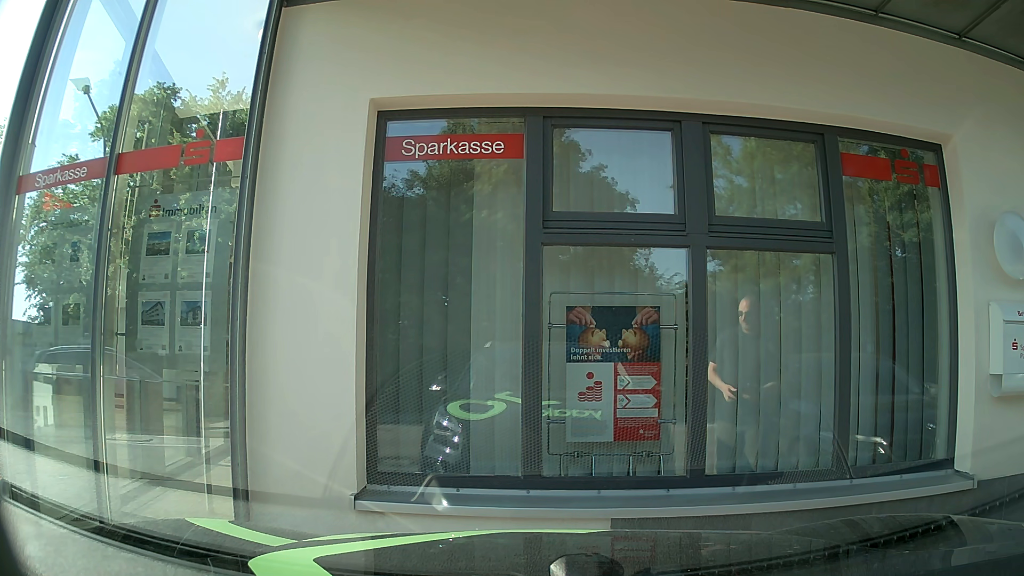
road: unclassified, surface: asphalt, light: Day
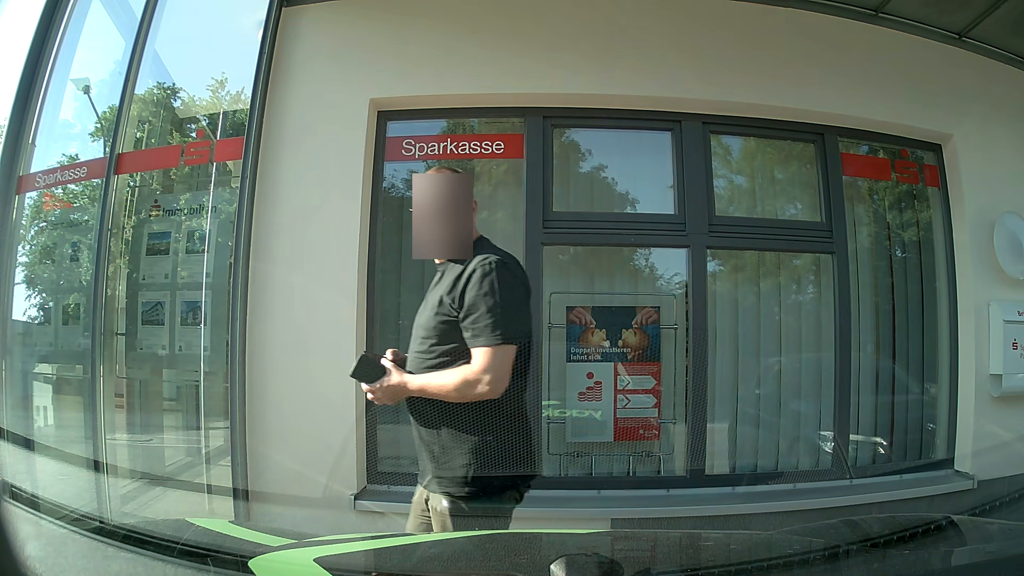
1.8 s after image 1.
(0.0, 0.0) m; 0°
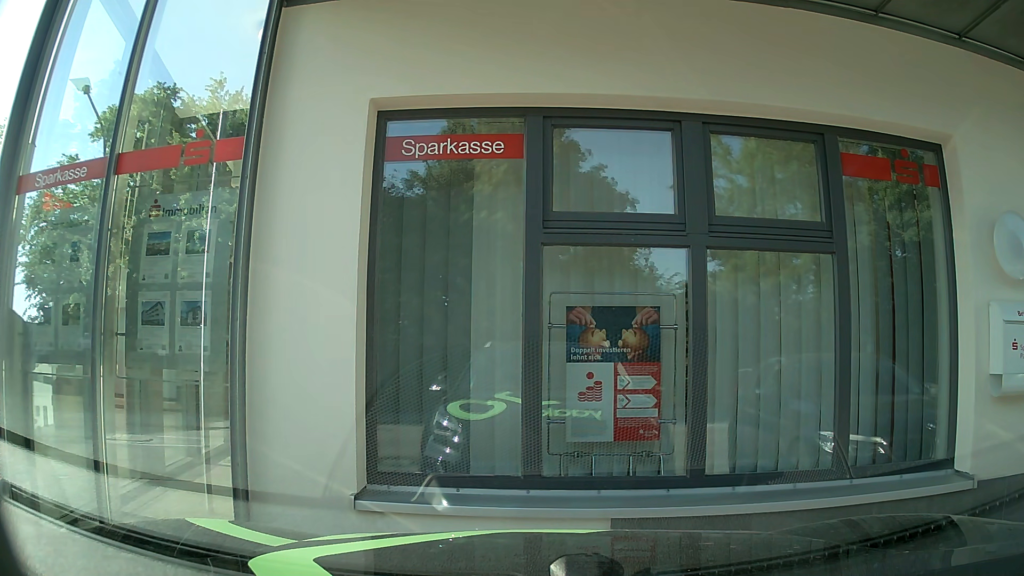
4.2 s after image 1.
(0.0, 0.0) m; 0°
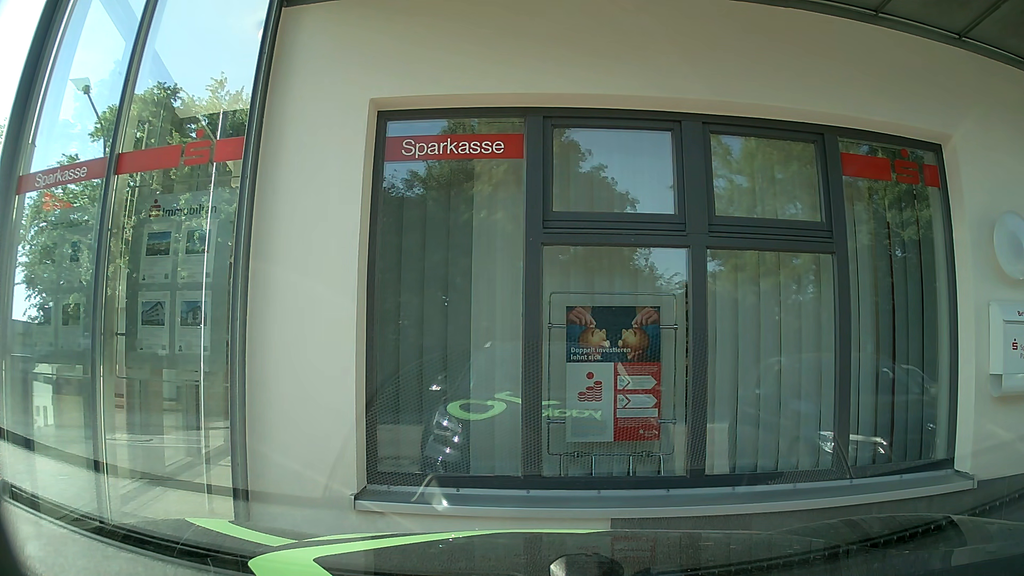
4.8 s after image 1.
(0.0, 0.0) m; 0°
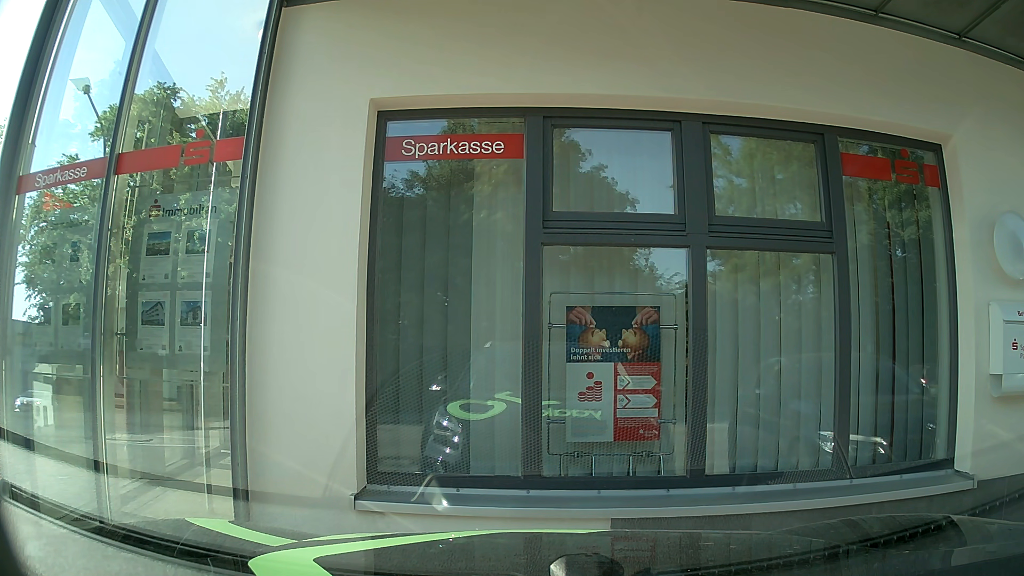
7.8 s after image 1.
(0.0, 0.0) m; 0°
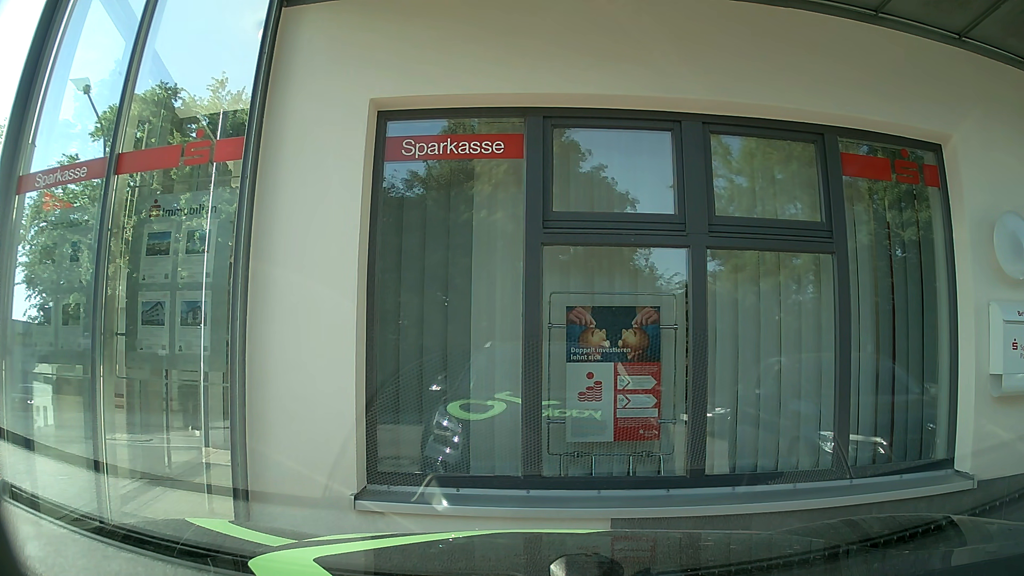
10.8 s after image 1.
(0.0, 0.0) m; 0°
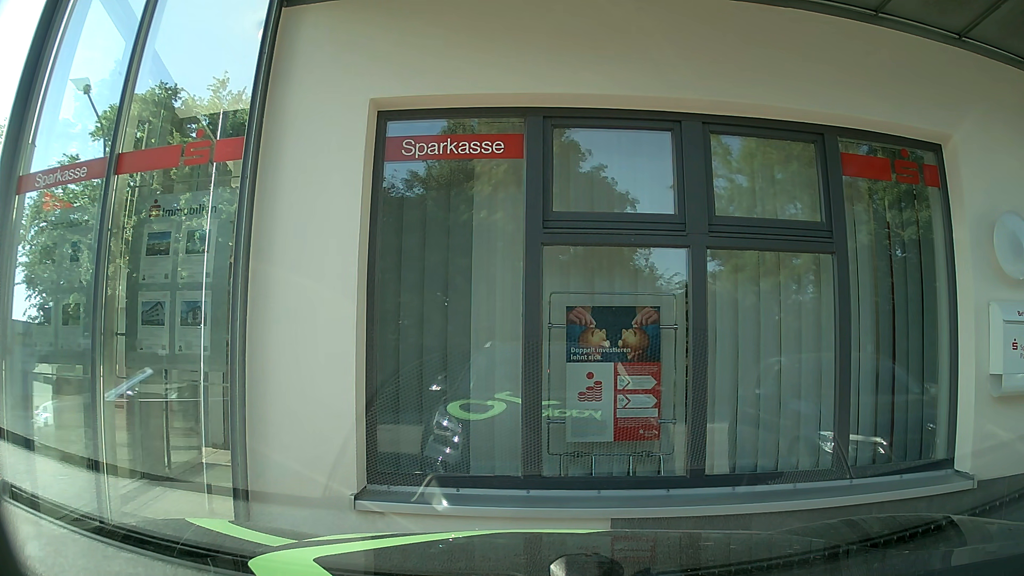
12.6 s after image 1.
(0.0, 0.0) m; 0°
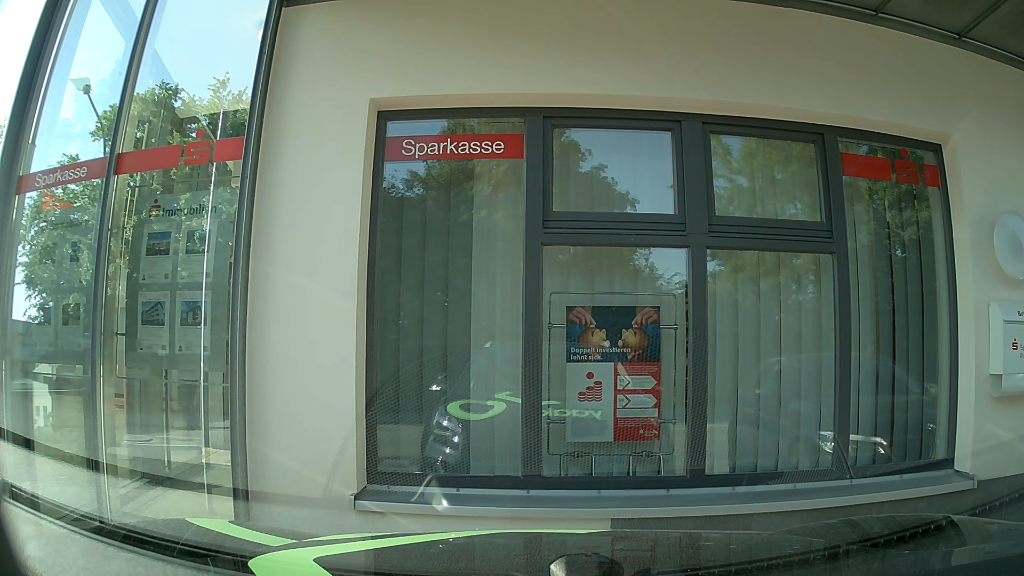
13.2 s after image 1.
(0.0, 0.0) m; 0°
